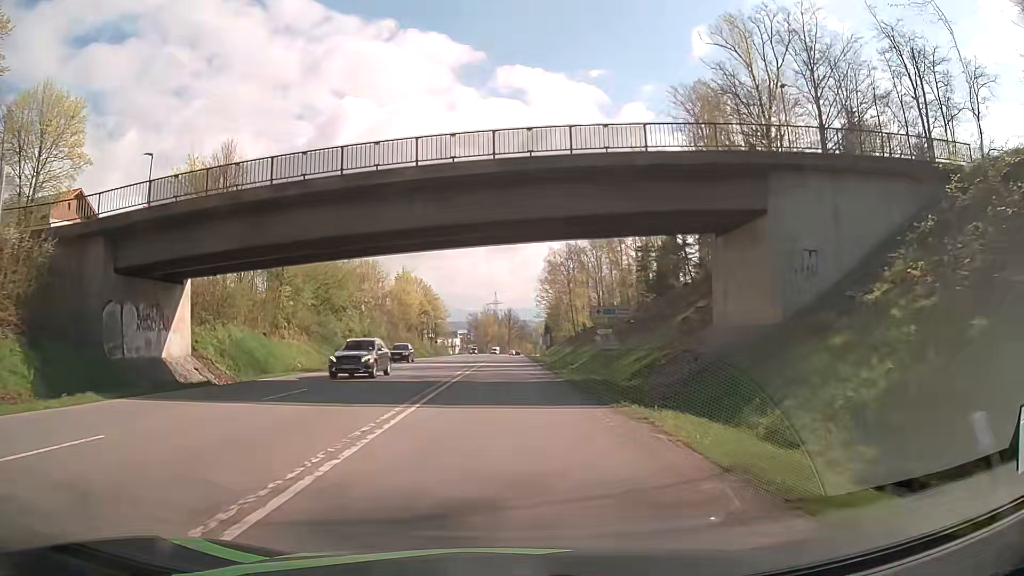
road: secondary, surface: asphalt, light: Day
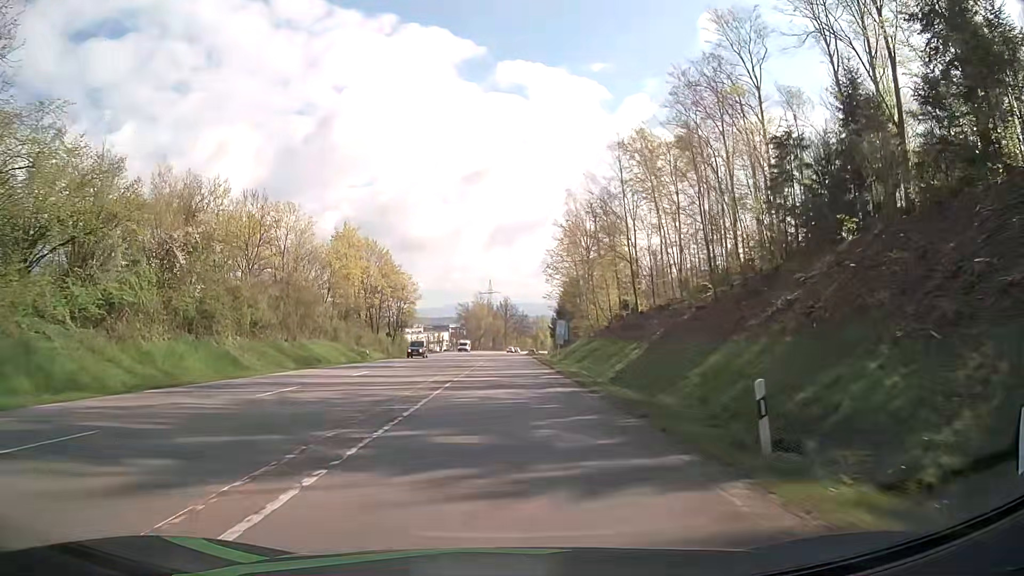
(+0.1, +45.8) m; 0°
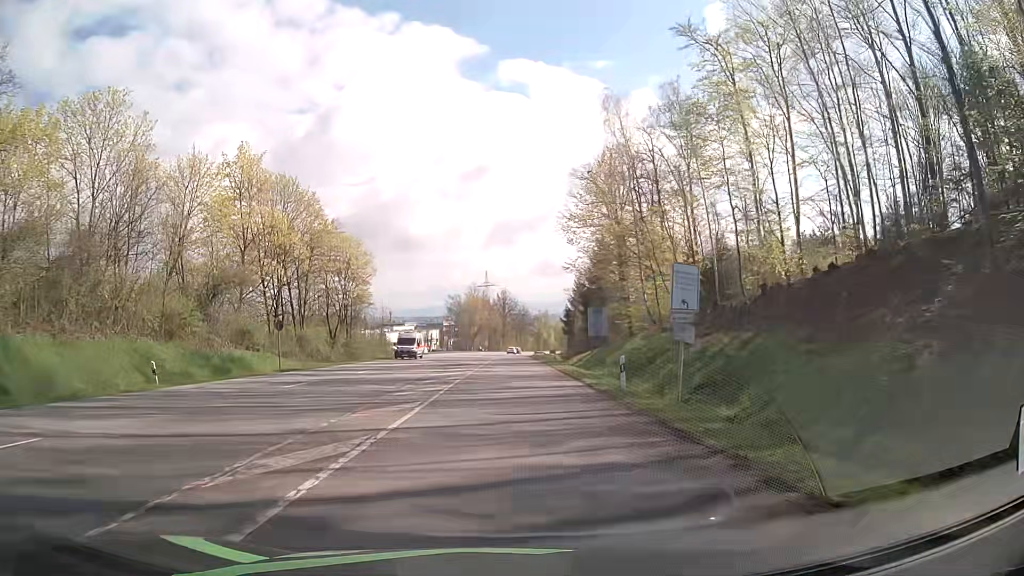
(0.0, +35.7) m; 0°
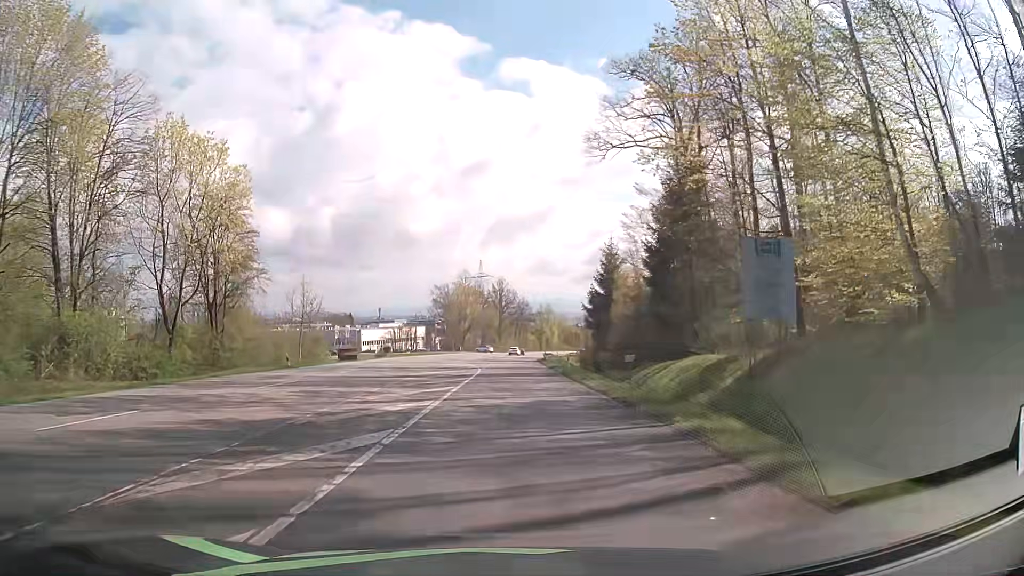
(0.0, +35.0) m; 0°
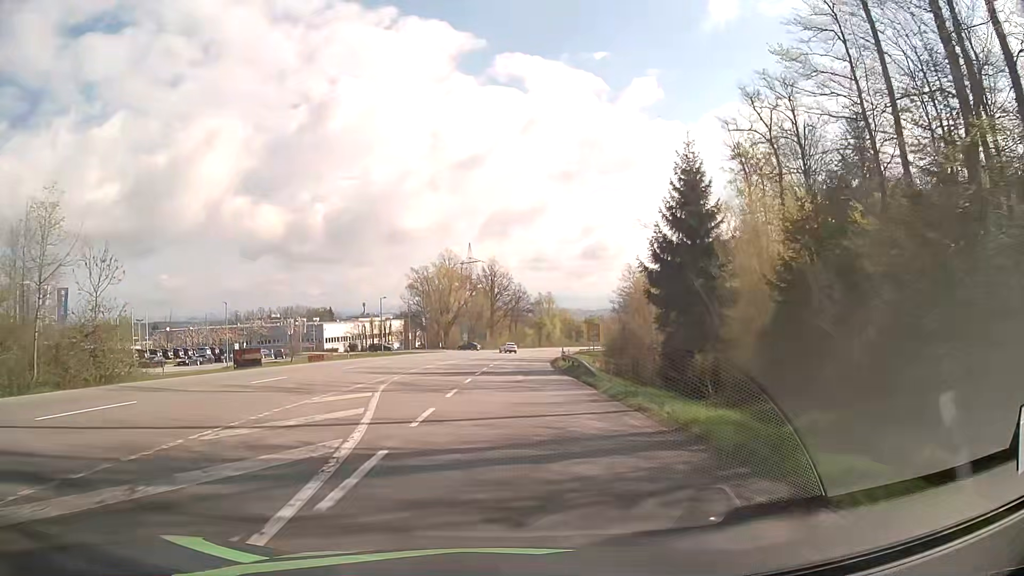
(+0.2, +34.3) m; +1°
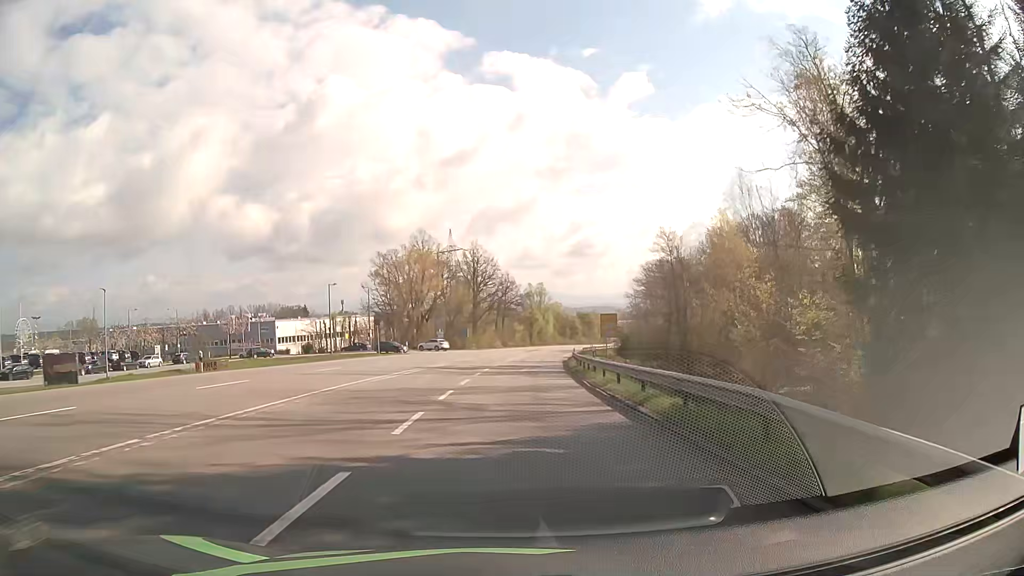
(+0.2, +25.2) m; +1°
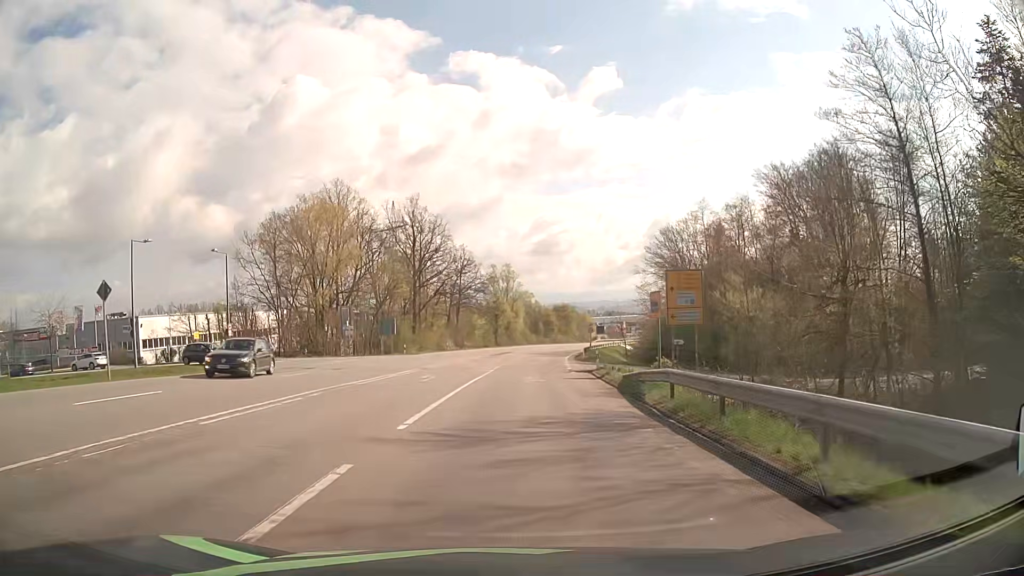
(+1.0, +41.2) m; +4°
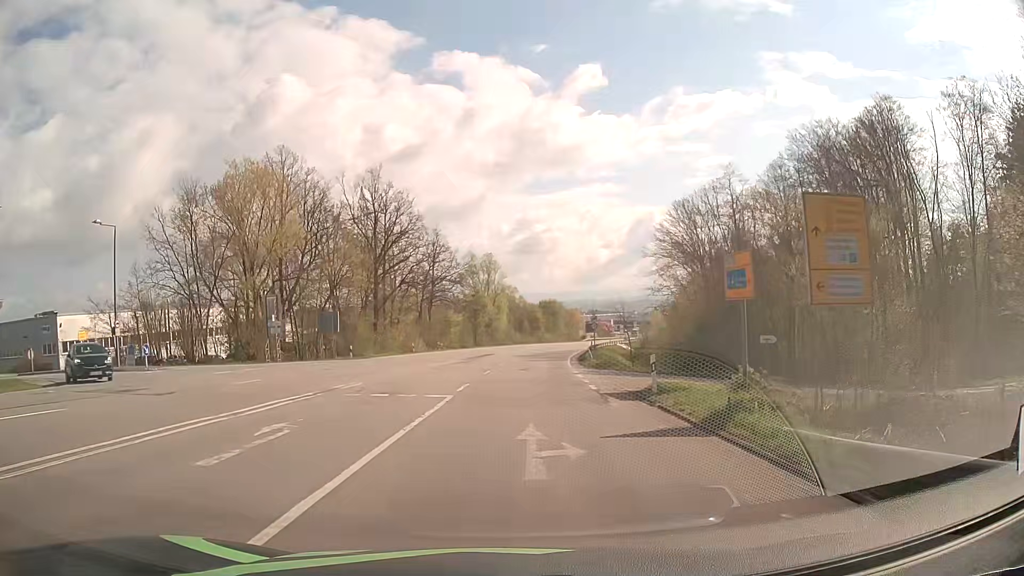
(+0.1, +16.3) m; +1°
(0, +10) (0, +20) (+1, +30) (+2, +40) (+3, +50) (+4, +60) (+5, +70) (+7, +80) (+9, +89) (+11, +99) m
